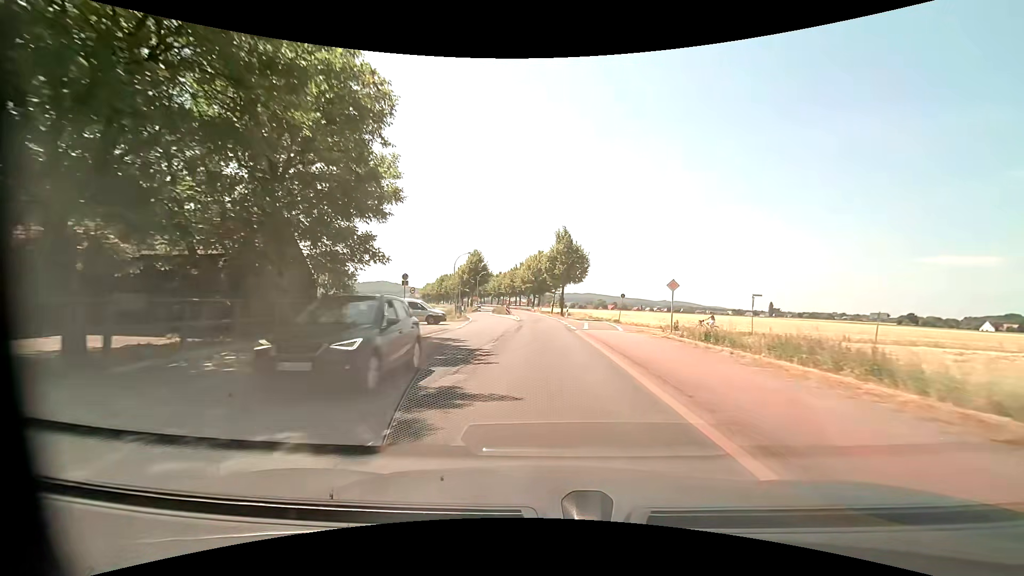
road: primary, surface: asphalt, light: Day
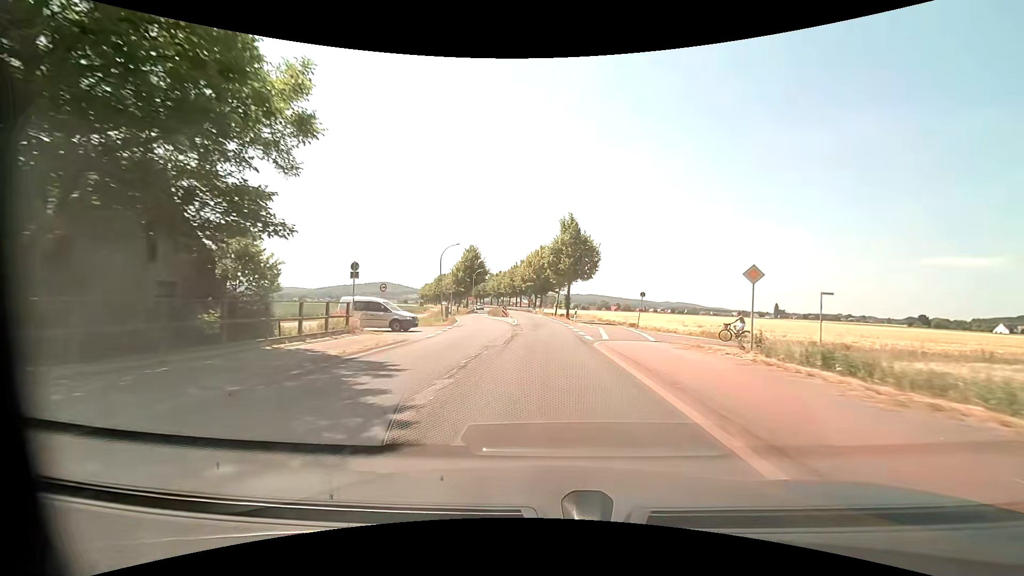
(0.0, +8.7) m; 0°
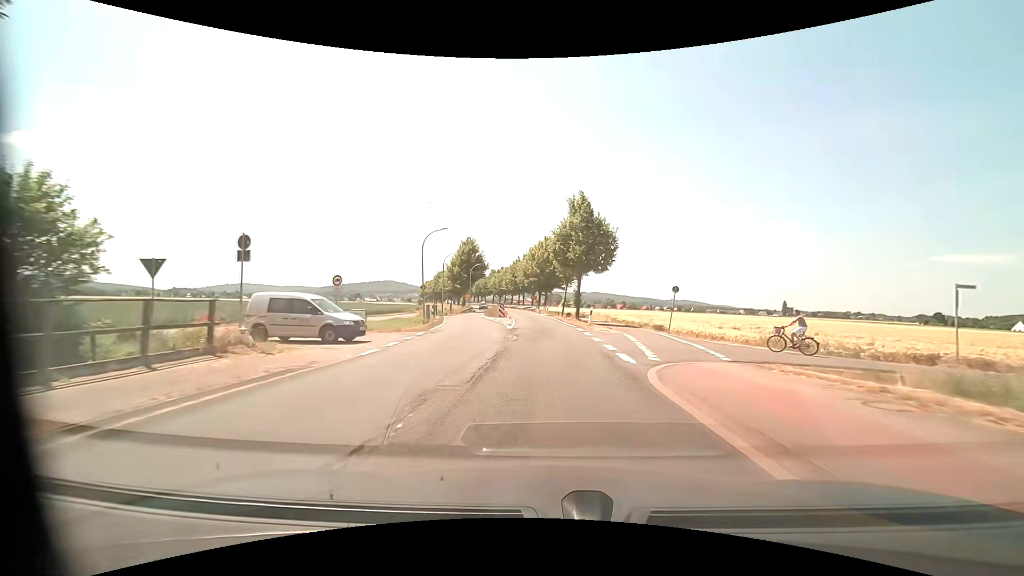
(-0.1, +8.7) m; -1°
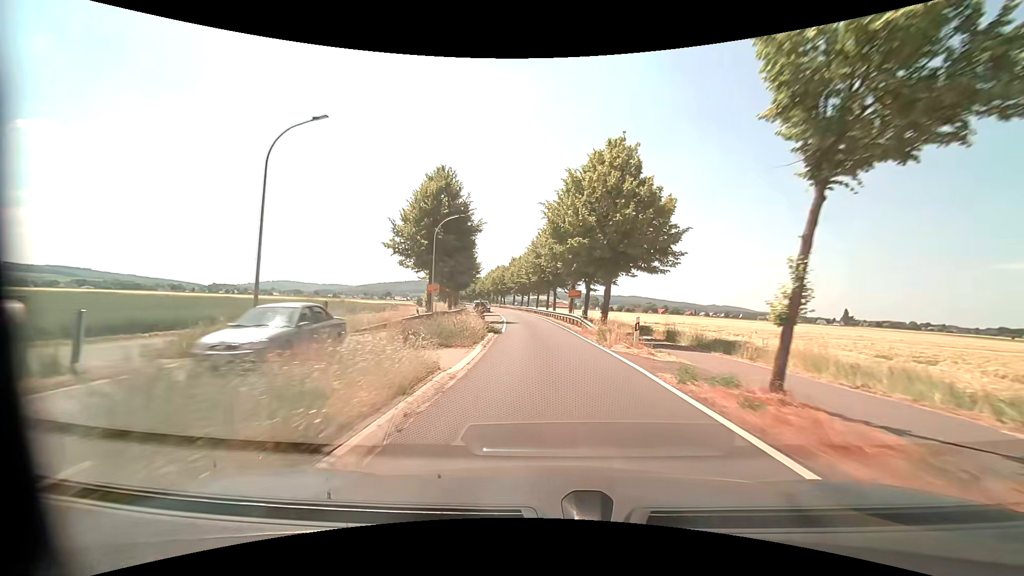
(-1.2, +42.9) m; -4°
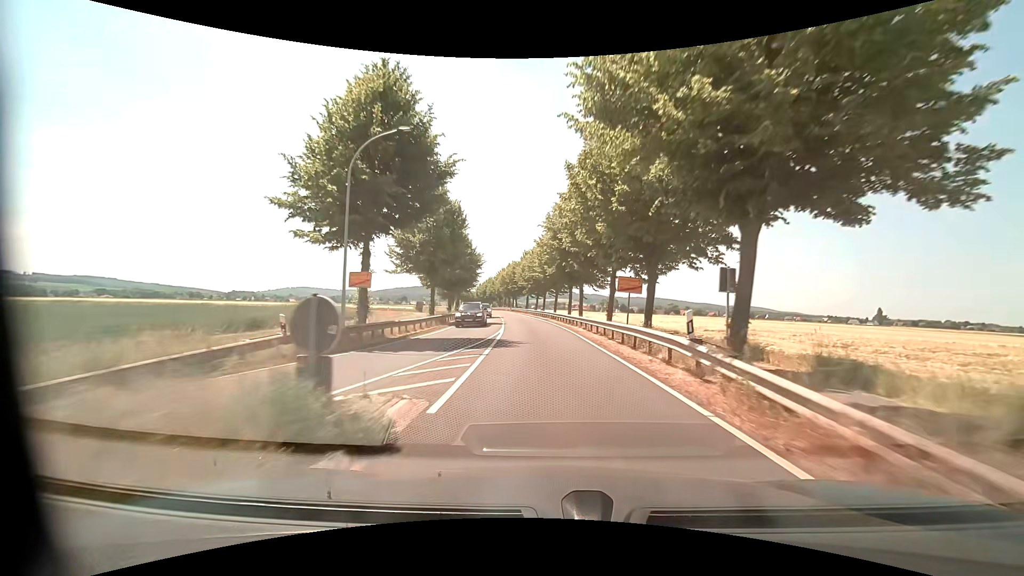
(-0.3, +17.9) m; -2°
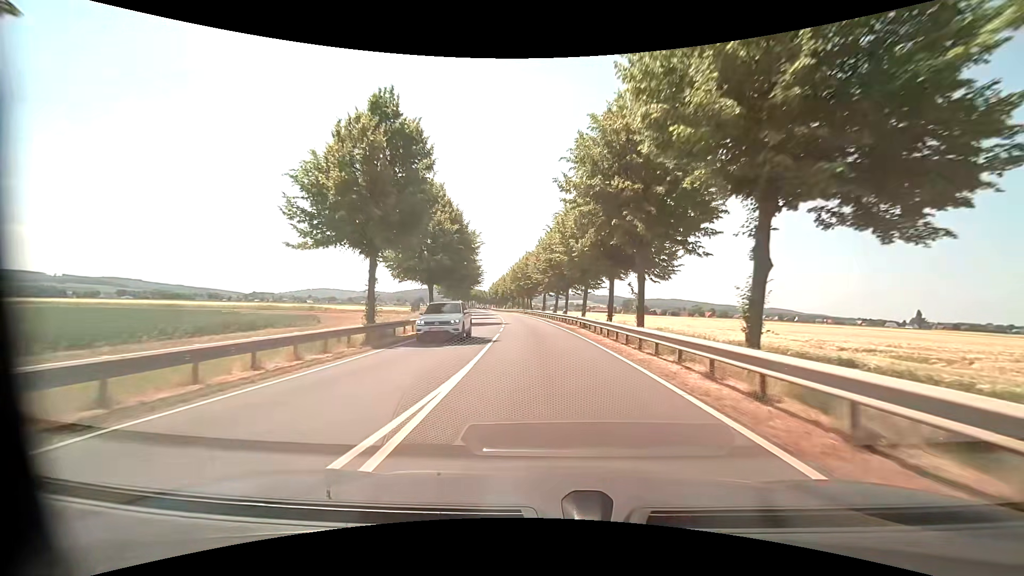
(-0.5, +18.8) m; -2°
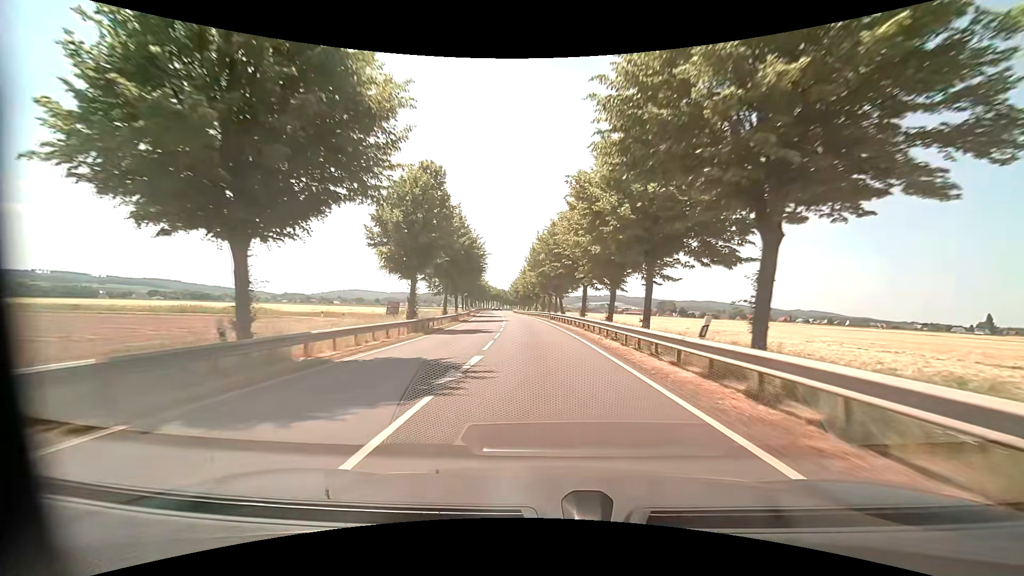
(-0.9, +30.0) m; -4°
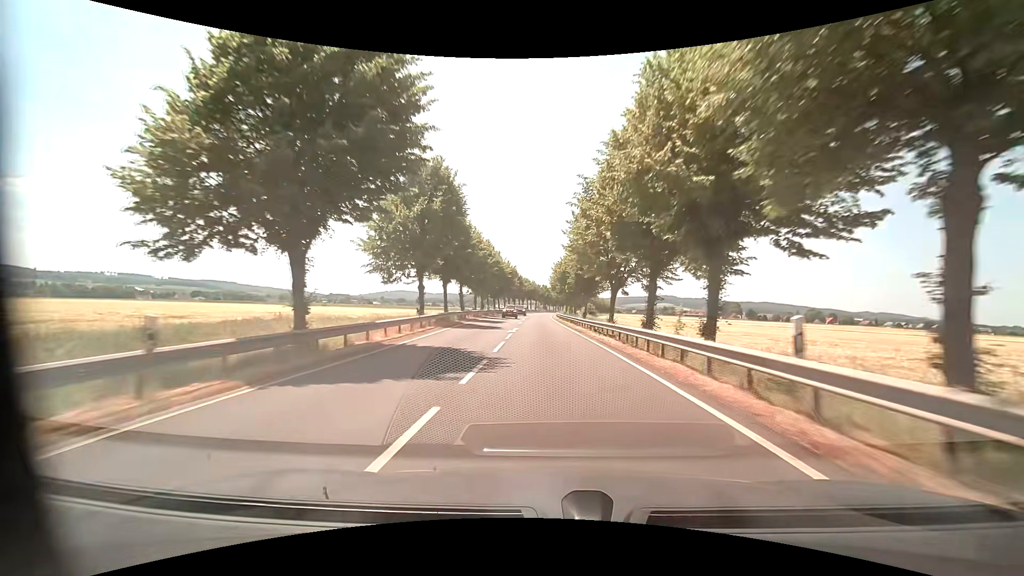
(-2.6, +55.4) m; -5°
(0, +10) (0, +20) (0, +30) (-1, +40) (-1, +50) (-1, +60) (-1, +70) (-1, +80) (-1, +90) (-1, +100) m
